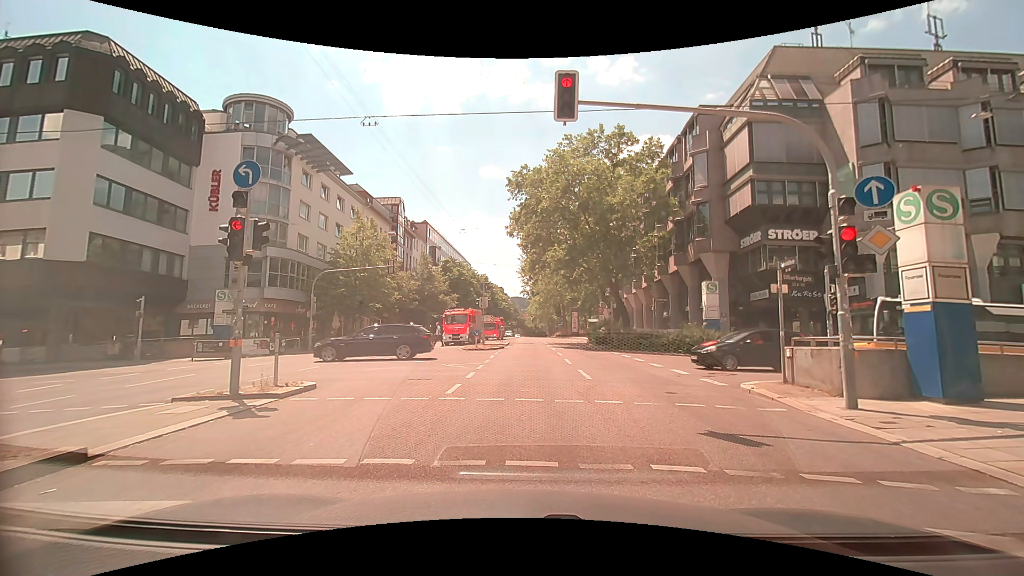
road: secondary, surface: asphalt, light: Day
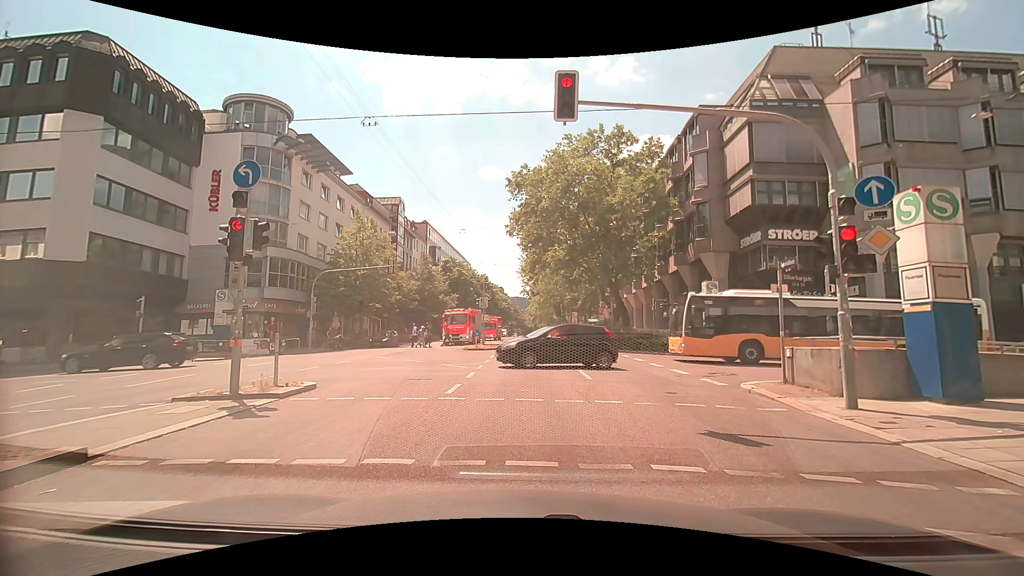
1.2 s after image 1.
(0.0, 0.0) m; 0°
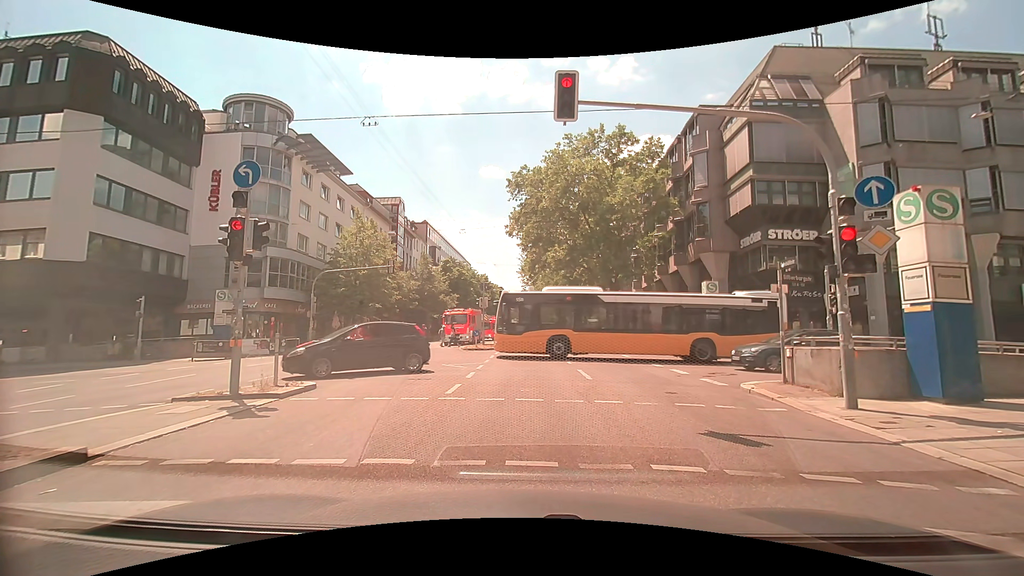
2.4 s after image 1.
(0.0, 0.0) m; 0°
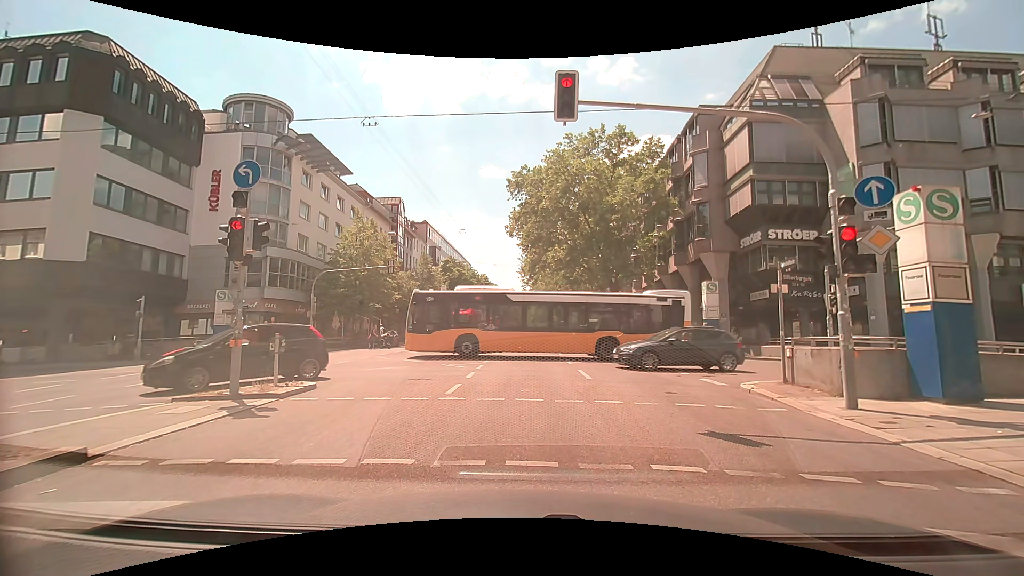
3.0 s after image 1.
(0.0, 0.0) m; 0°
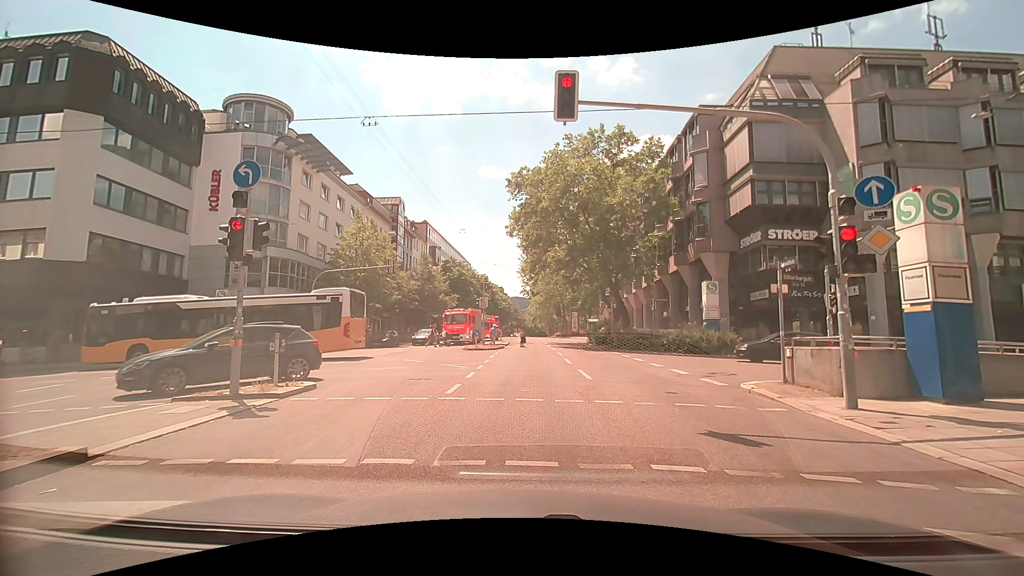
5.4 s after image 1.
(0.0, 0.0) m; 0°
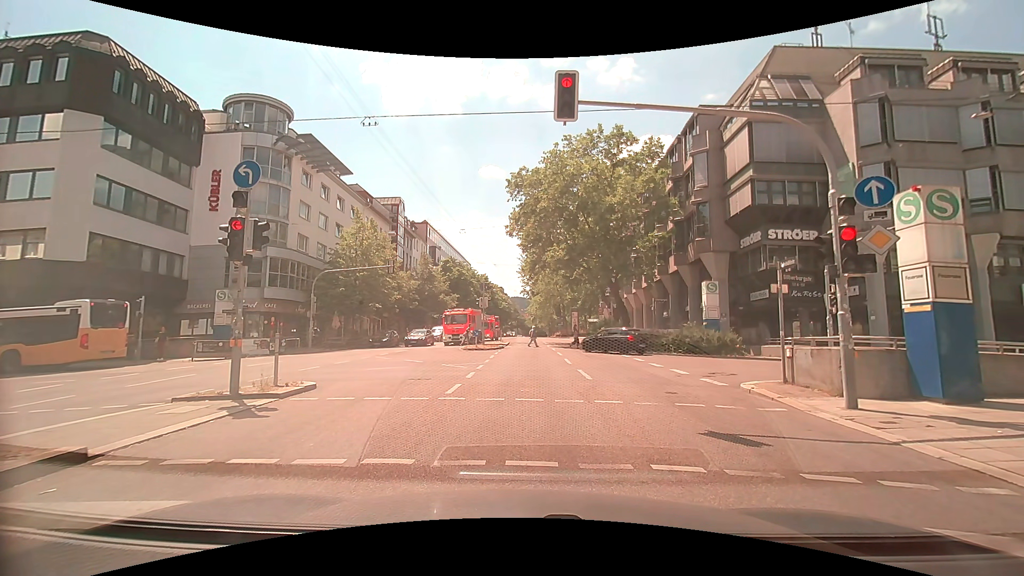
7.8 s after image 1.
(0.0, 0.0) m; 0°
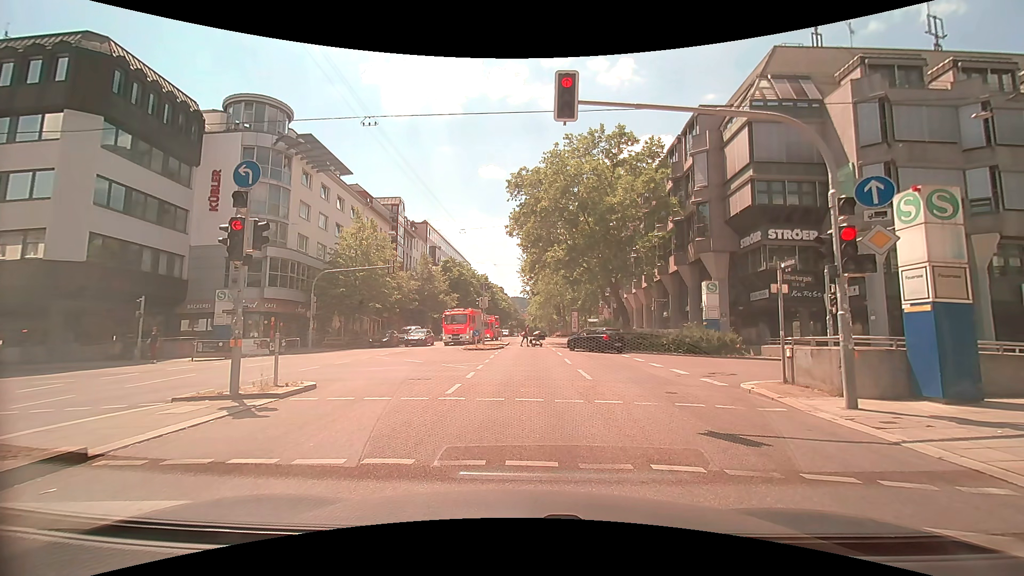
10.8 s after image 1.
(0.0, 0.0) m; 0°
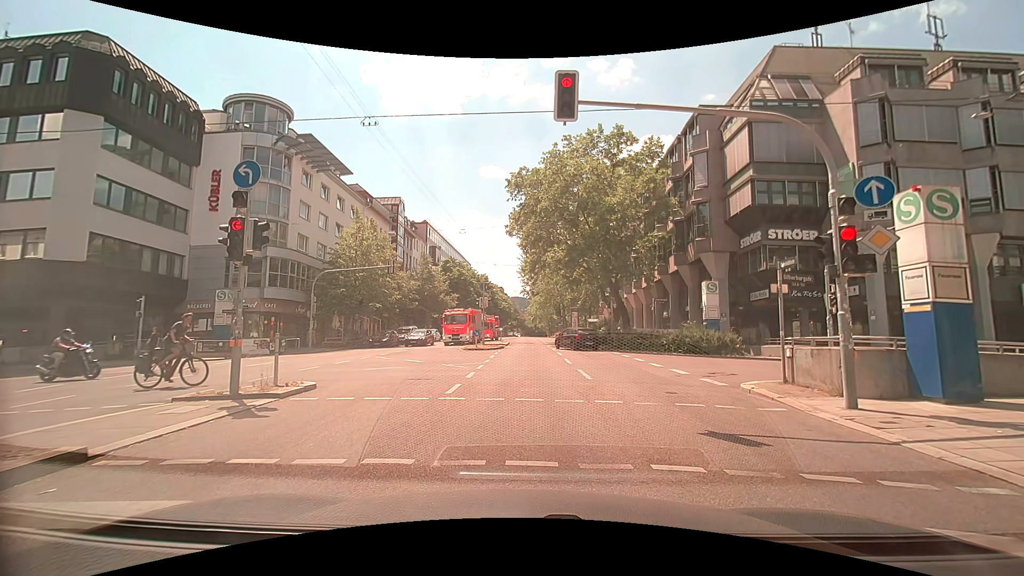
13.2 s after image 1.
(0.0, 0.0) m; 0°
(0, +10) (0, +20) (-1, +30) (-1, +40) (-1, +50) (-1, +60) (-1, +70) (-2, +80) (-2, +90) (-2, +100) m
